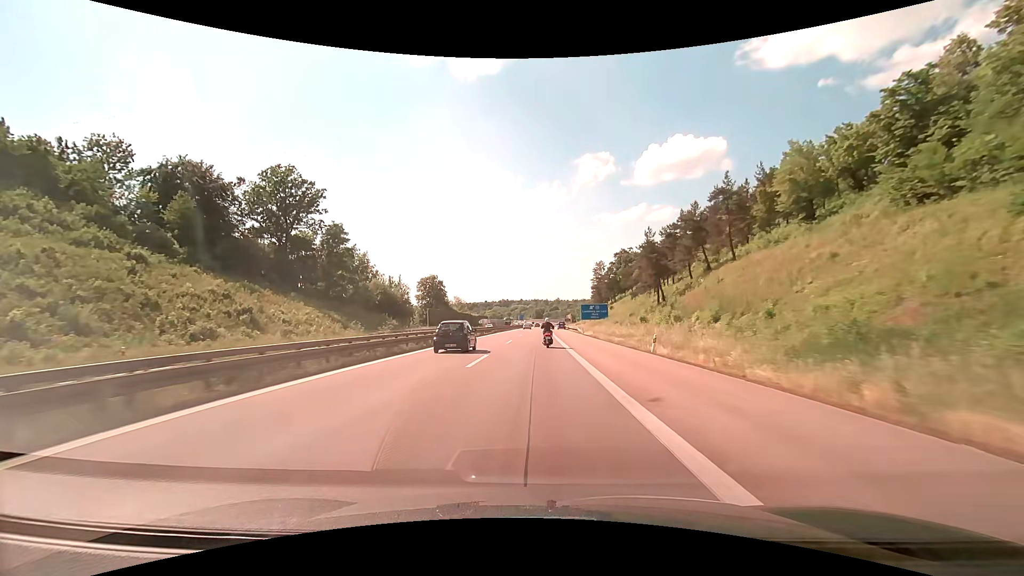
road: motorway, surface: asphalt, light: Day
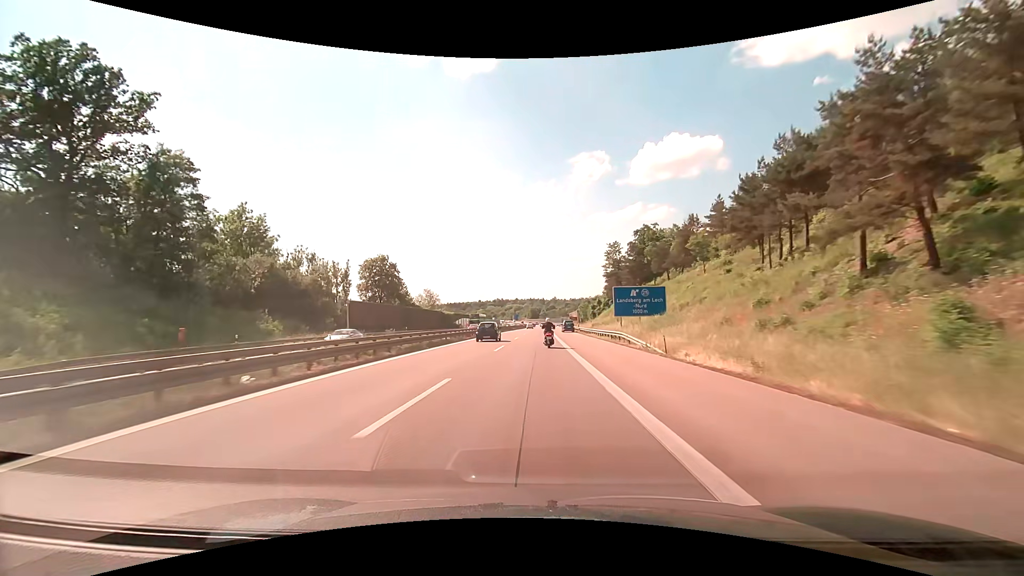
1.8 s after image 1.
(+0.3, +45.3) m; +1°
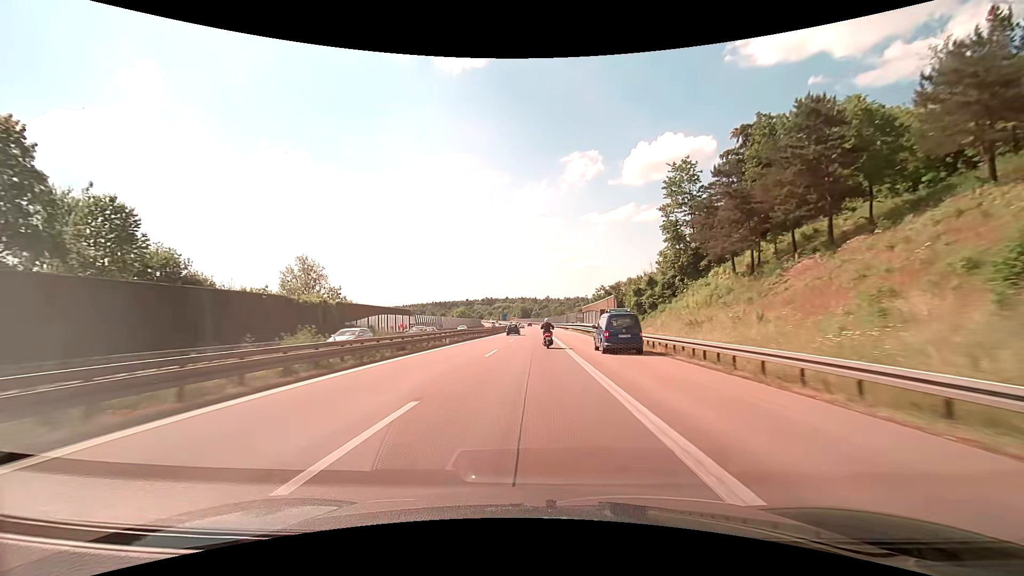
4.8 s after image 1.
(+0.6, +75.2) m; +1°
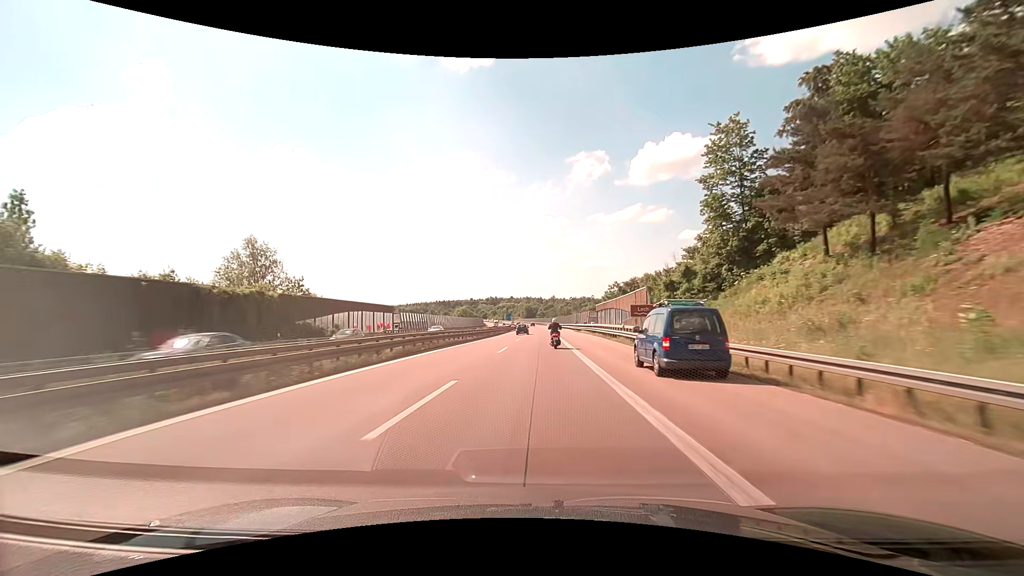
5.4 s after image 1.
(-0.1, +15.0) m; -1°
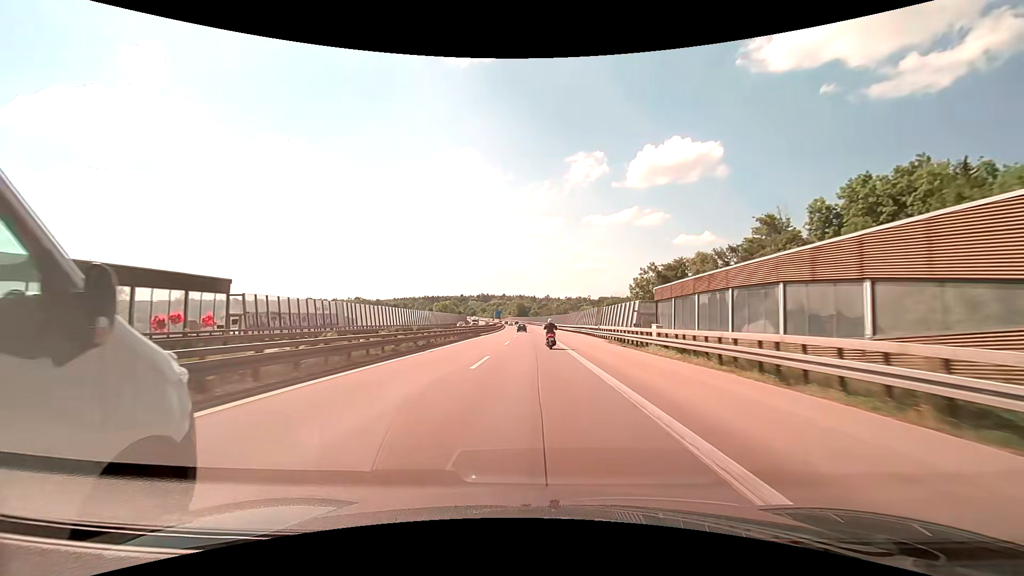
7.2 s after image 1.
(0.0, +44.8) m; +1°
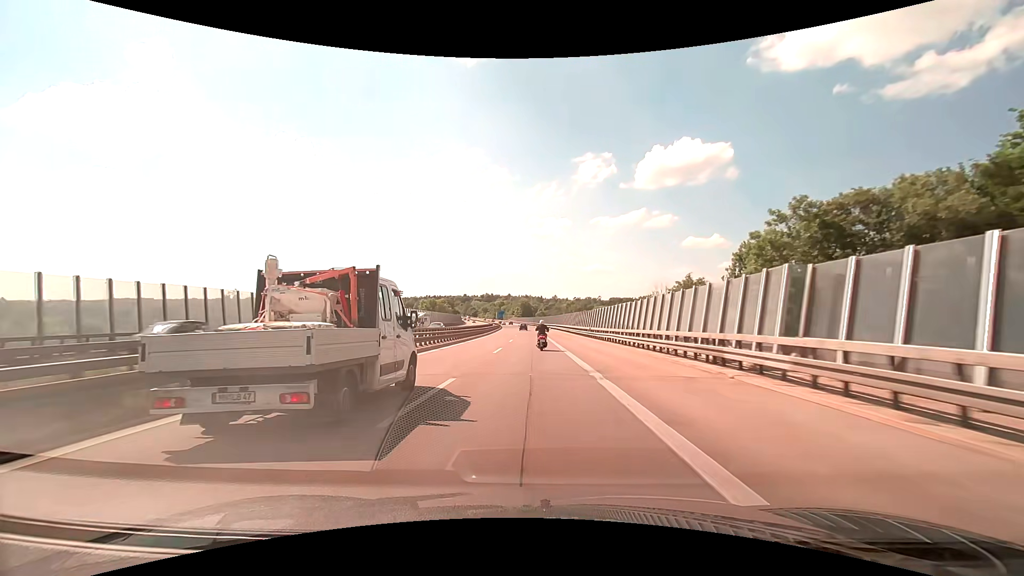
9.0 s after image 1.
(-0.1, +44.5) m; -1°
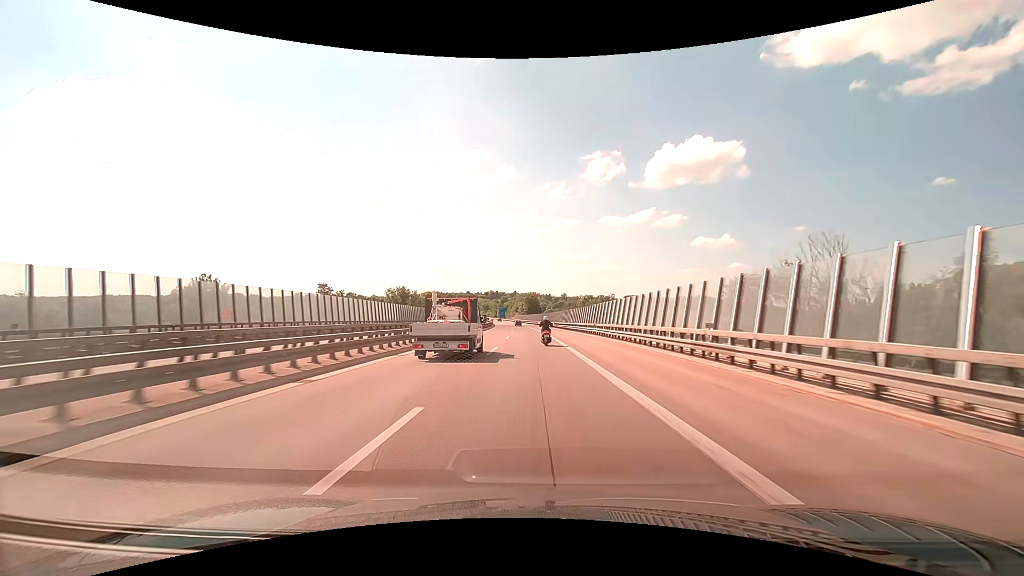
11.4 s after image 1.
(-0.8, +58.8) m; -1°
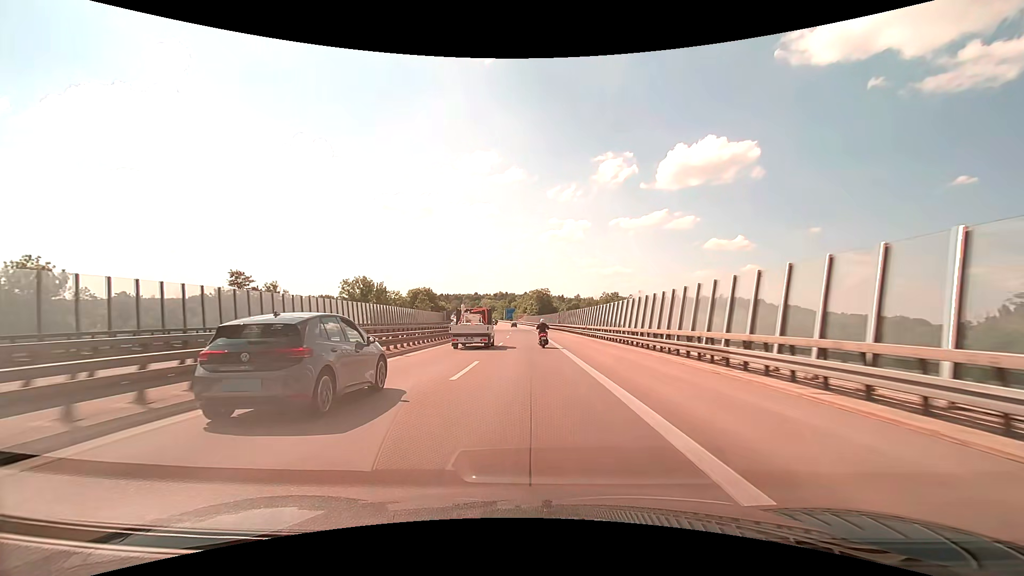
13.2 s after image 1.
(-0.4, +43.8) m; -1°
(0, +10) (0, +20) (0, +30) (-1, +40) (-1, +50) (-1, +60) (-2, +70) (-2, +80) (-3, +90) (-3, +100) m
